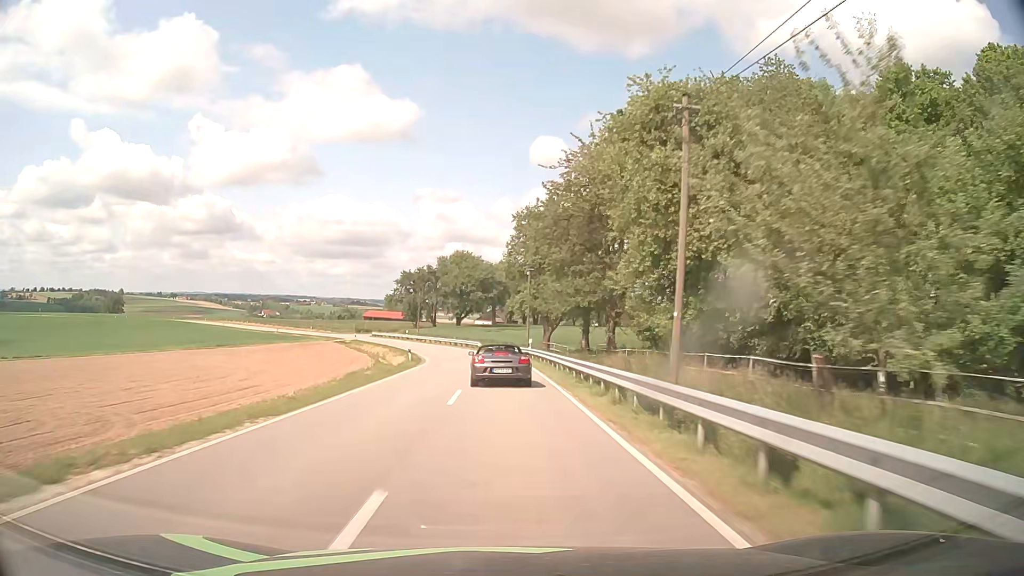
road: tertiary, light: Day
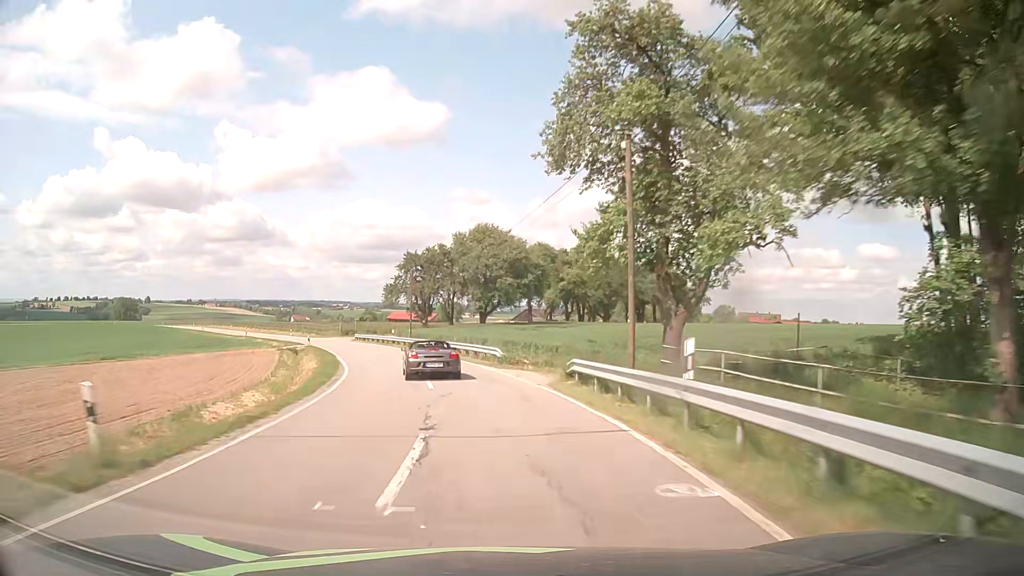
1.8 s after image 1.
(-0.3, +32.7) m; -3°
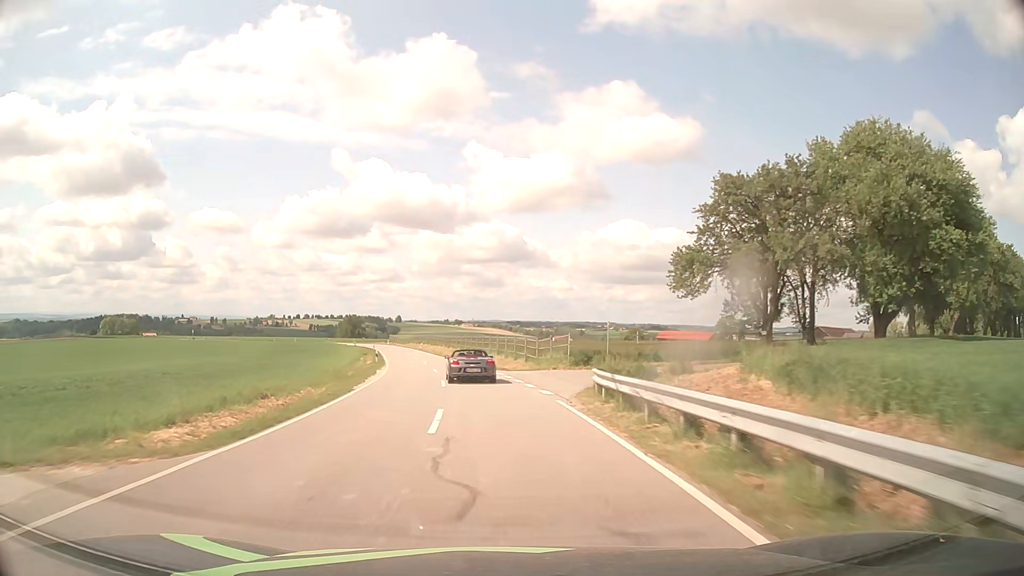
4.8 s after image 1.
(-10.9, +54.1) m; -22°
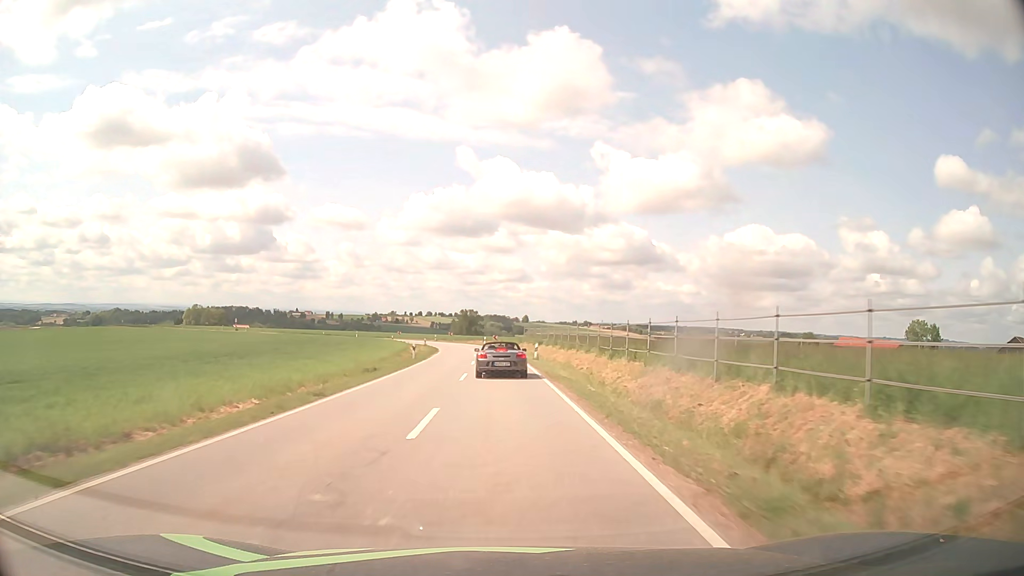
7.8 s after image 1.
(-7.2, +61.1) m; -11°
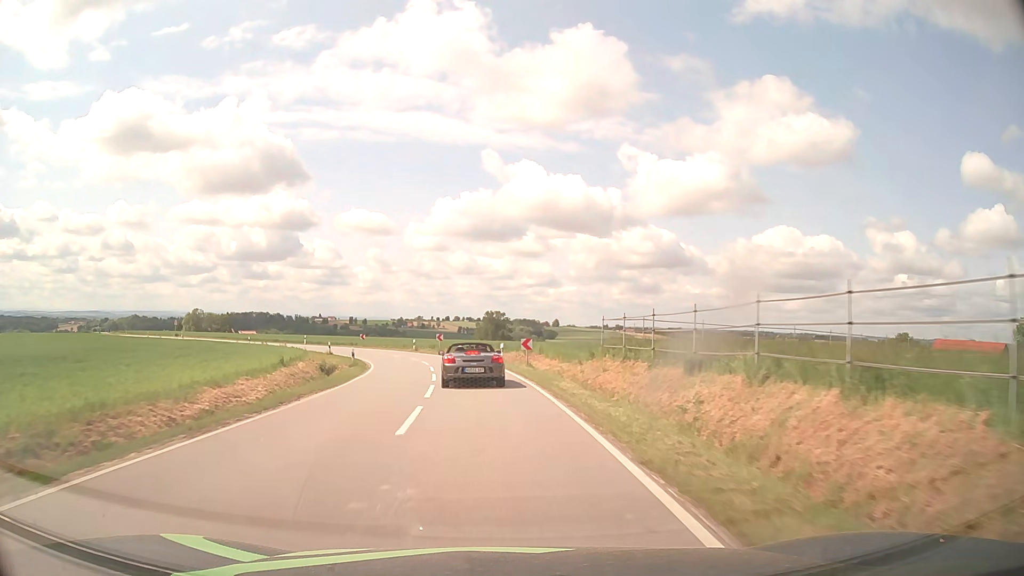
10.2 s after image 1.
(-0.7, +47.6) m; -2°
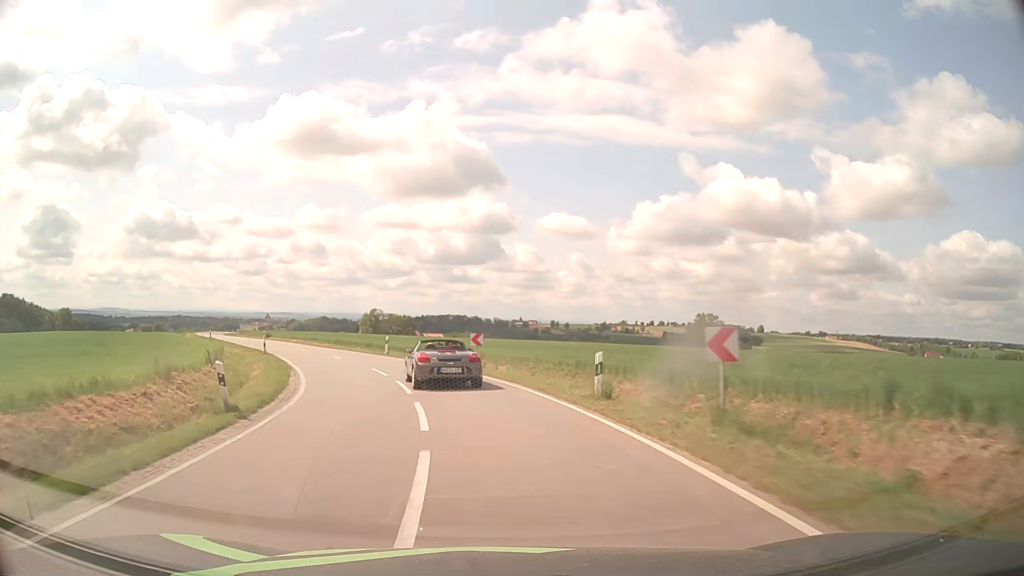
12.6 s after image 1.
(-4.5, +40.8) m; -16°
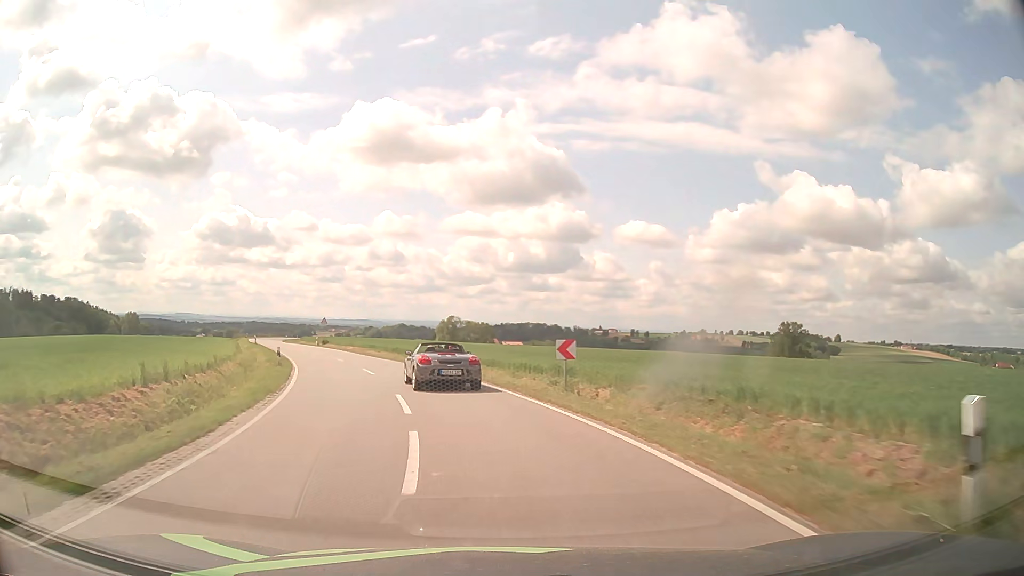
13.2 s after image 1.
(-0.6, +9.7) m; -7°
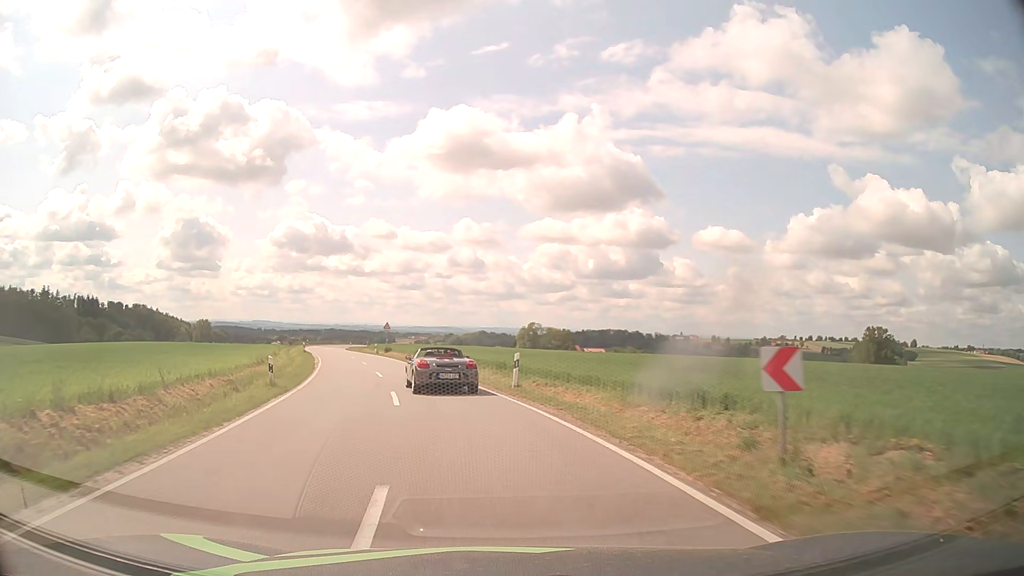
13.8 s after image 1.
(-0.6, +9.9) m; -7°
(-1, +10) (-2, +20) (-5, +30) (-7, +39) (-10, +49) (-14, +58) (-17, +68) (-20, +77) (-24, +86) (-26, +96) m
